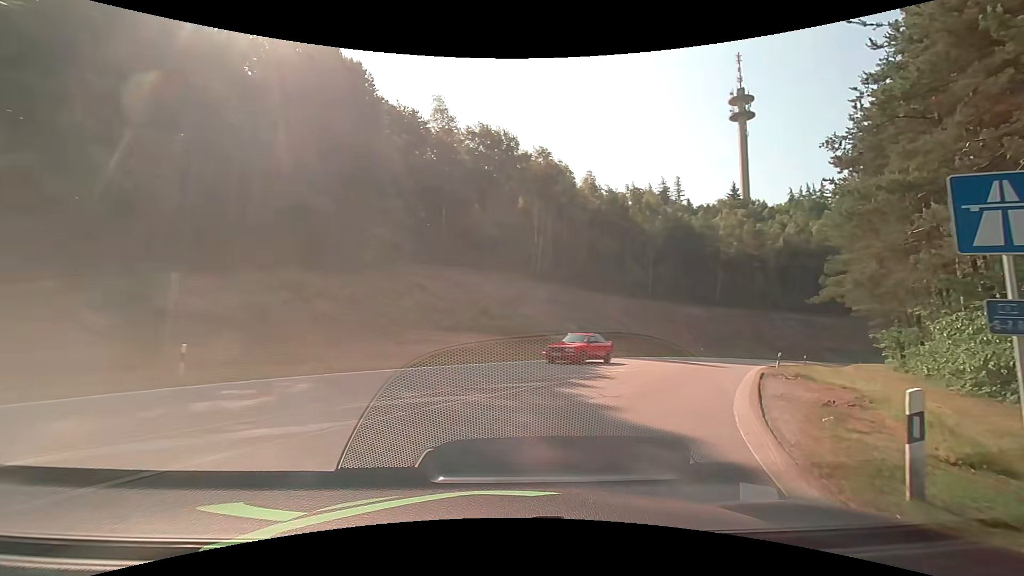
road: motorway_link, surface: asphalt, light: Day
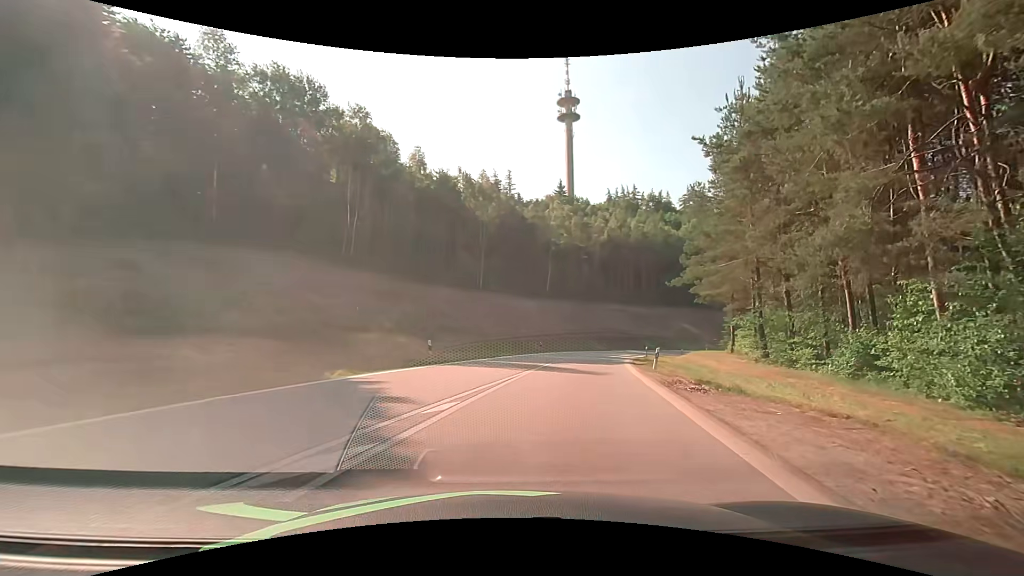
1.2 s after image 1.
(+1.9, +10.6) m; +20°
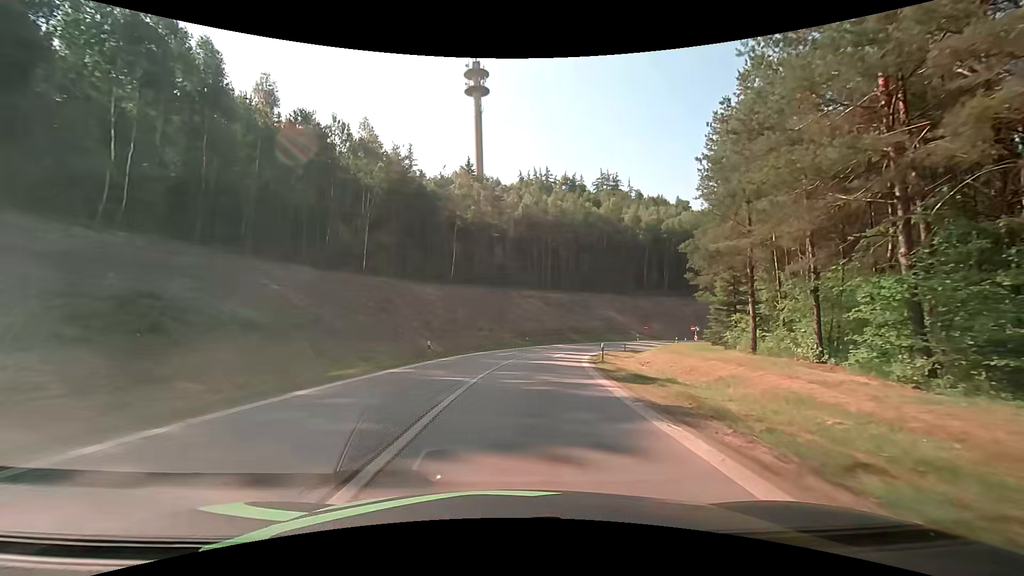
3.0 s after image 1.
(+2.3, +19.4) m; +10°
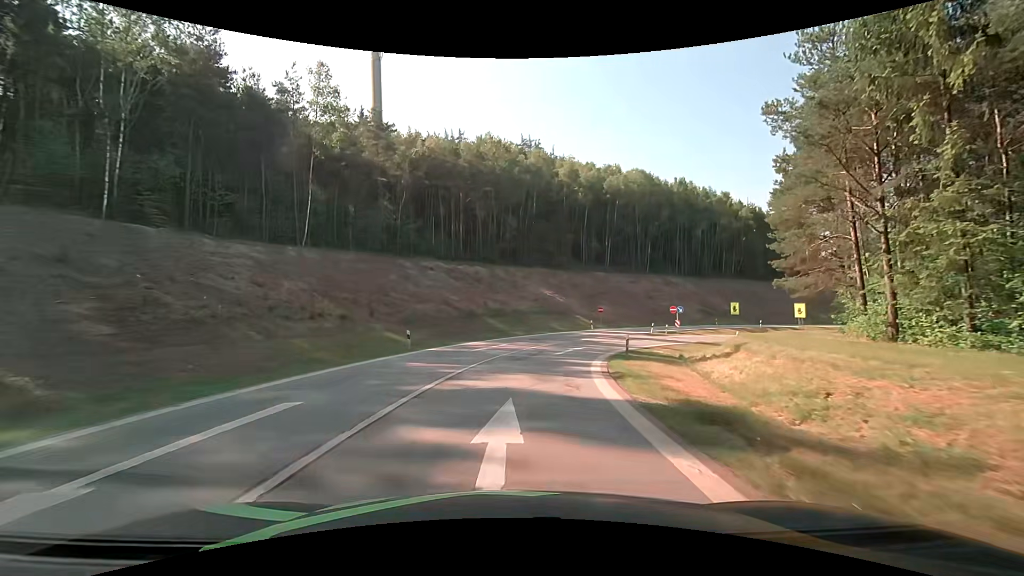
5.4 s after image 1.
(+2.6, +30.3) m; +10°
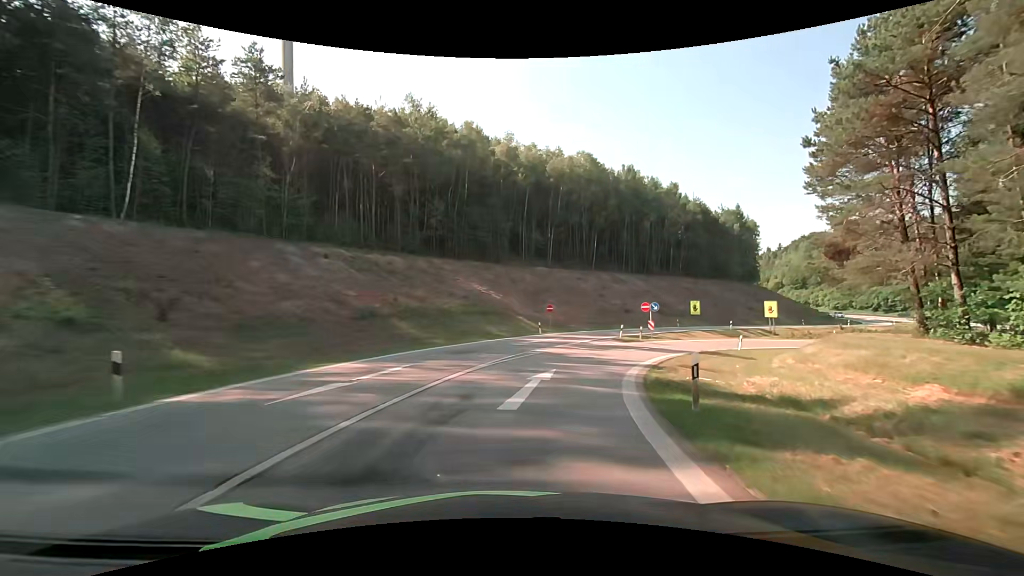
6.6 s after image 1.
(+0.8, +14.8) m; +8°
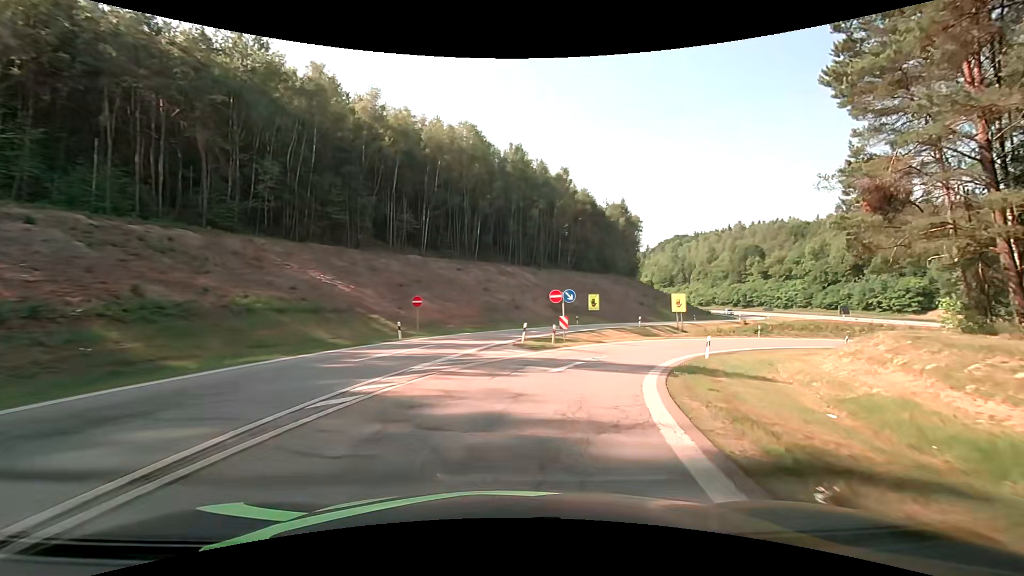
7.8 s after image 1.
(+1.6, +14.6) m; +13°
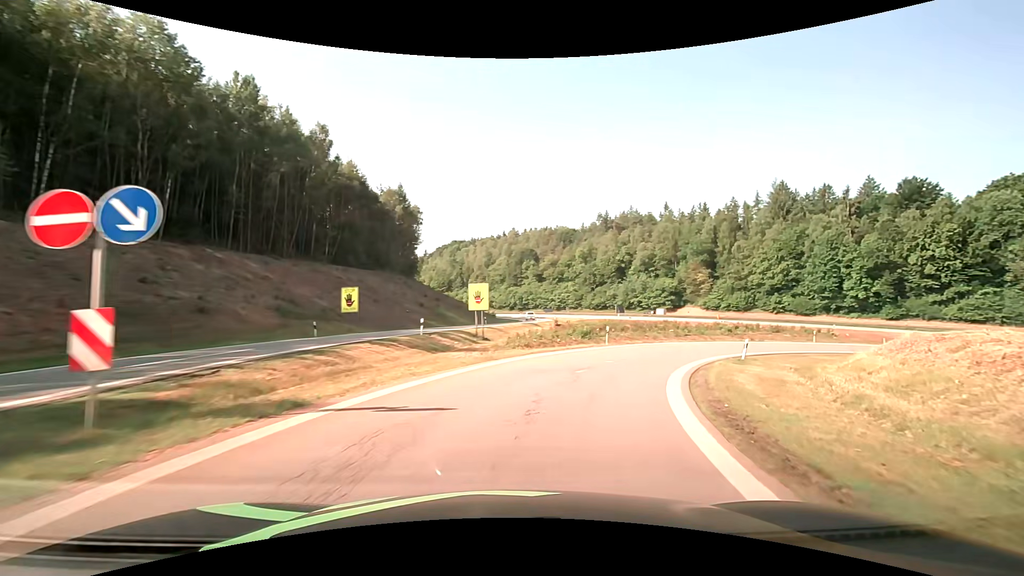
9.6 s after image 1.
(+4.6, +21.5) m; +24°
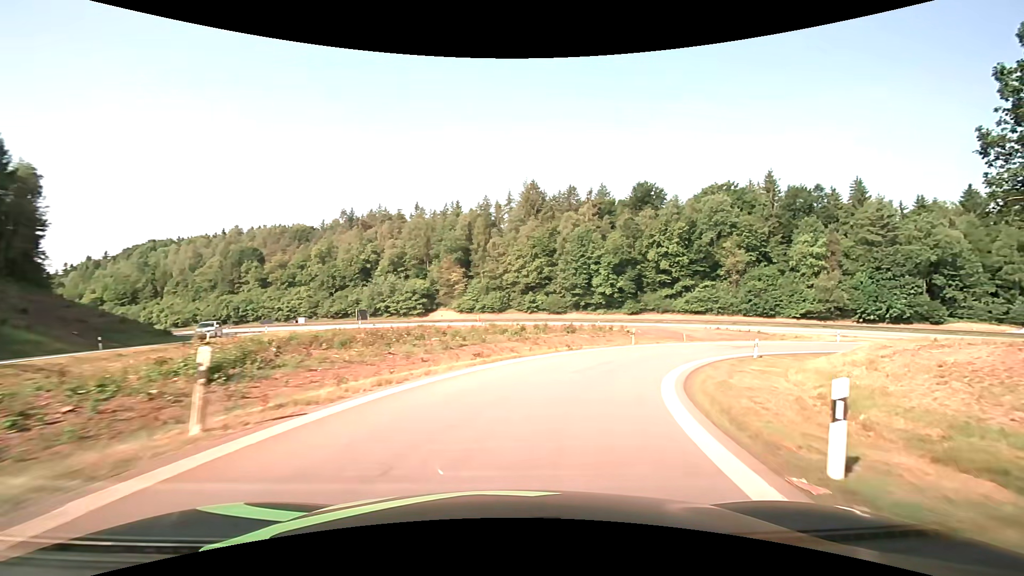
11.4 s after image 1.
(+5.8, +21.7) m; +29°
(+1, +10) (+4, +19) (+9, +28) (+16, +35) (+24, +41) (+33, +45) (+43, +48) (+53, +48) (+63, +47) (+72, +45) m
